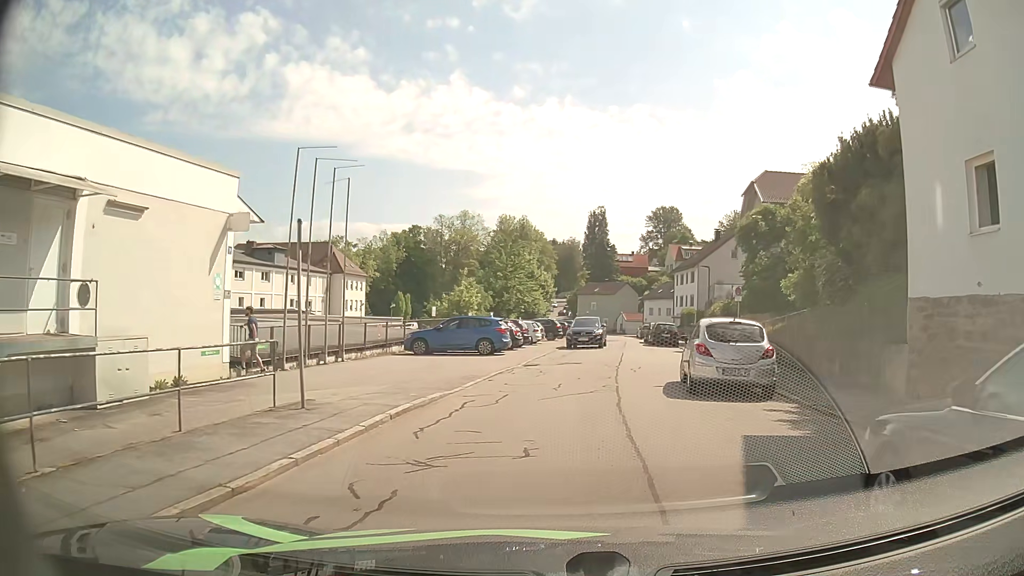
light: Day
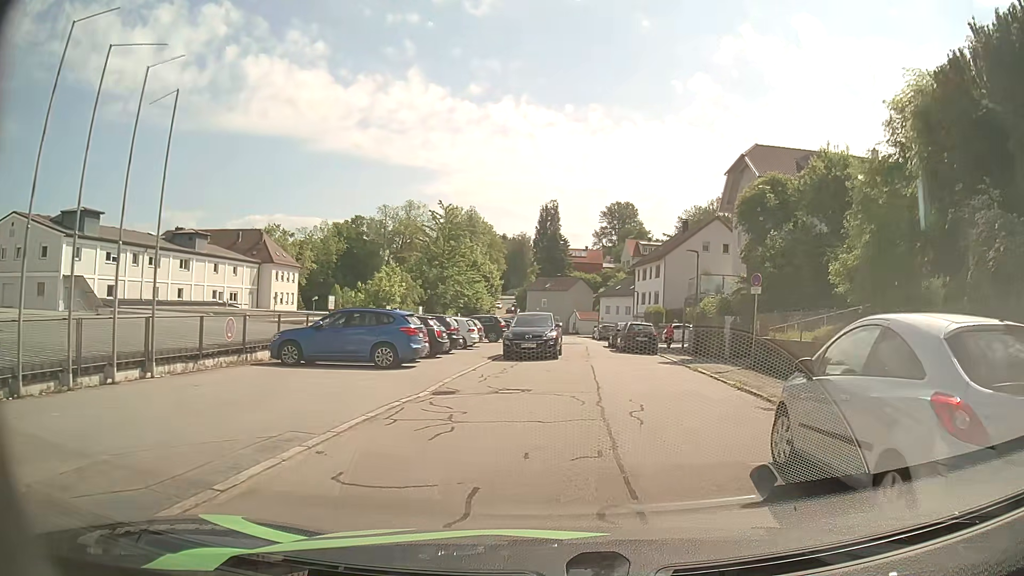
(+0.4, +9.5) m; +4°
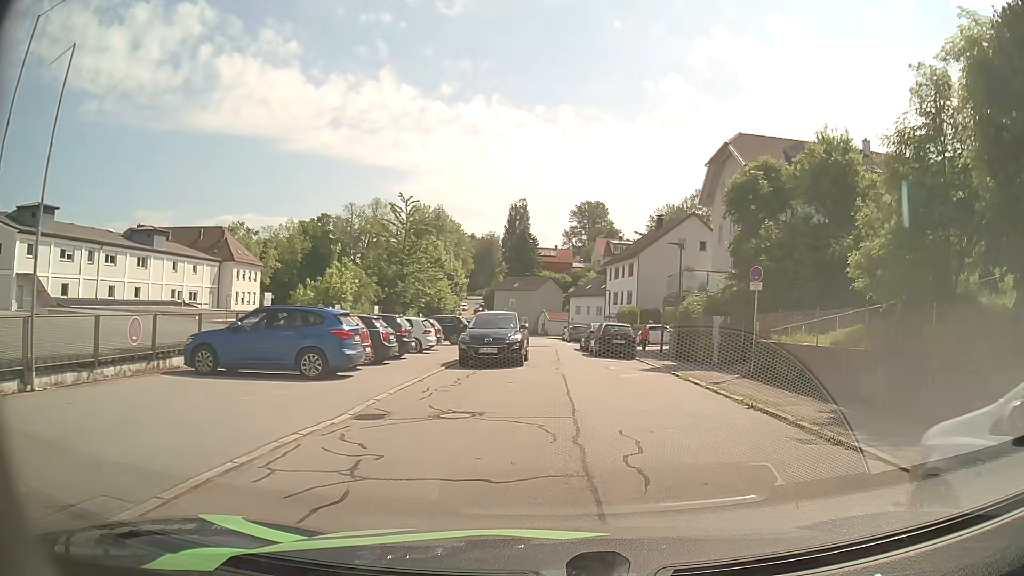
(+0.1, +3.3) m; +3°
